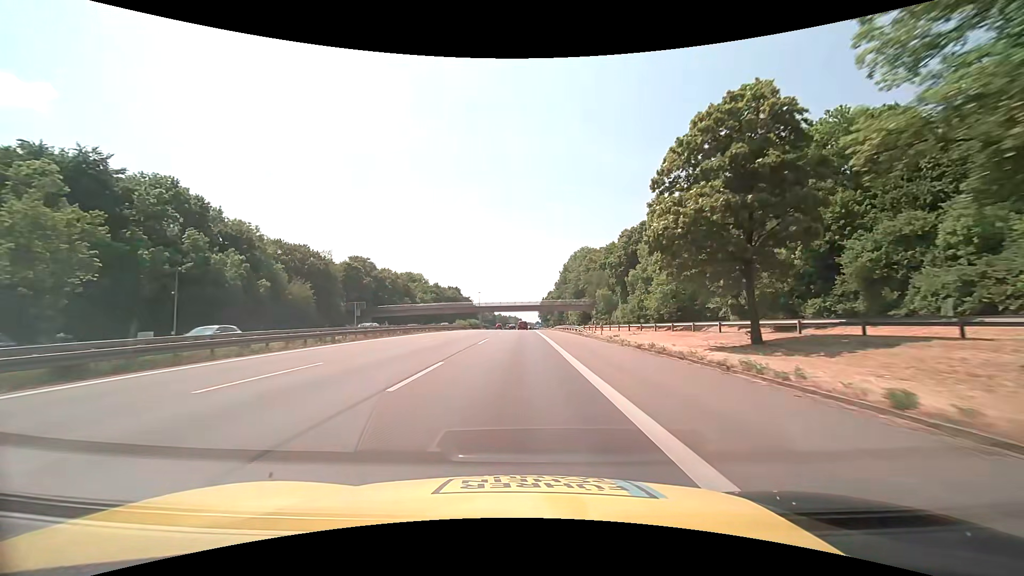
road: motorway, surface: asphalt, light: Day
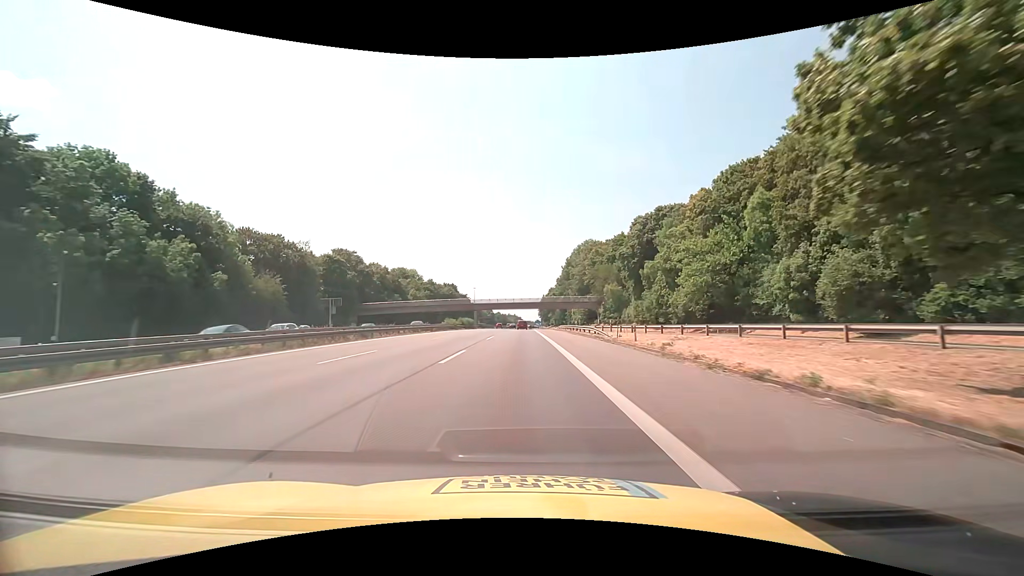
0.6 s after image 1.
(0.0, +12.4) m; 0°
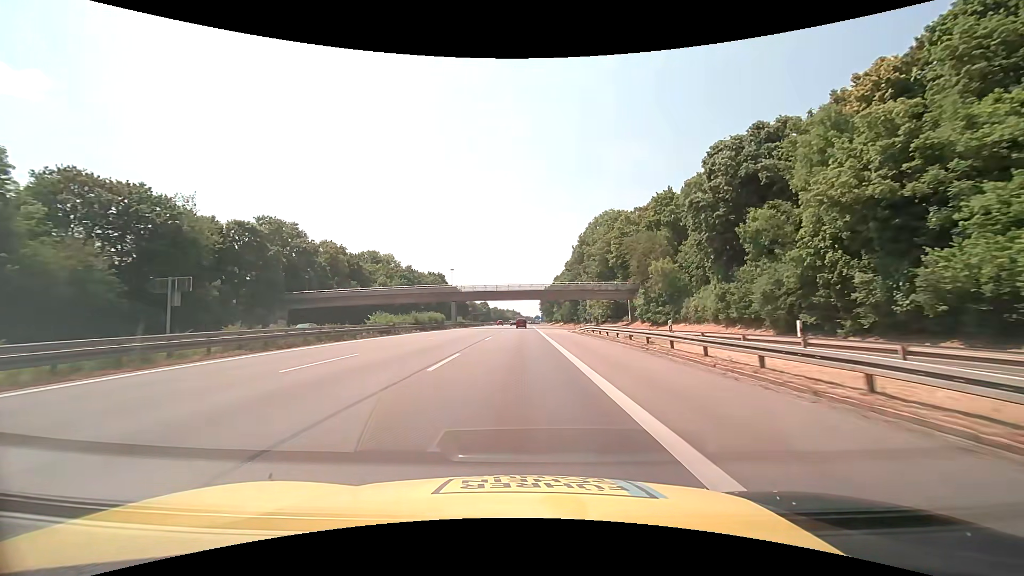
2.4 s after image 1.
(0.0, +38.3) m; 0°
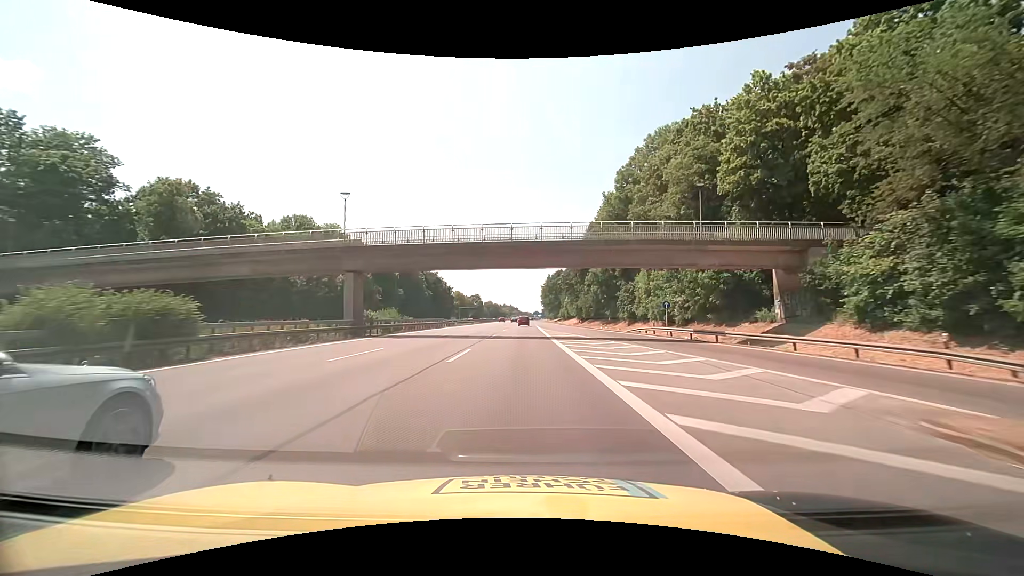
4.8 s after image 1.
(+0.1, +51.7) m; 0°
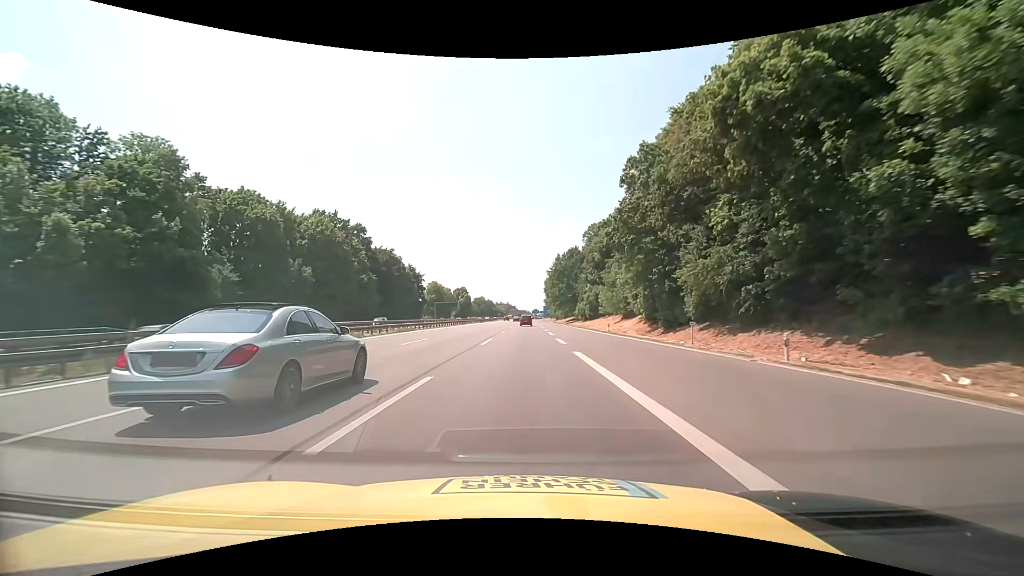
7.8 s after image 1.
(+0.3, +63.9) m; 0°
(0, +10) (0, +20) (0, +30) (0, +40) (0, +50) (0, +60) (+1, +70) (+1, +80) (+1, +90) (+1, +100) m
